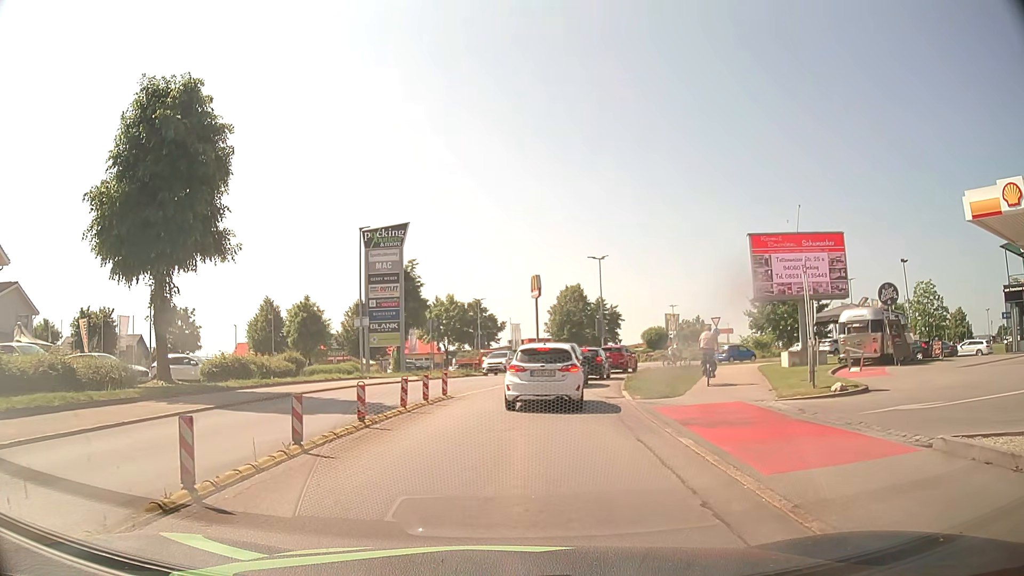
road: secondary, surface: asphalt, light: Day
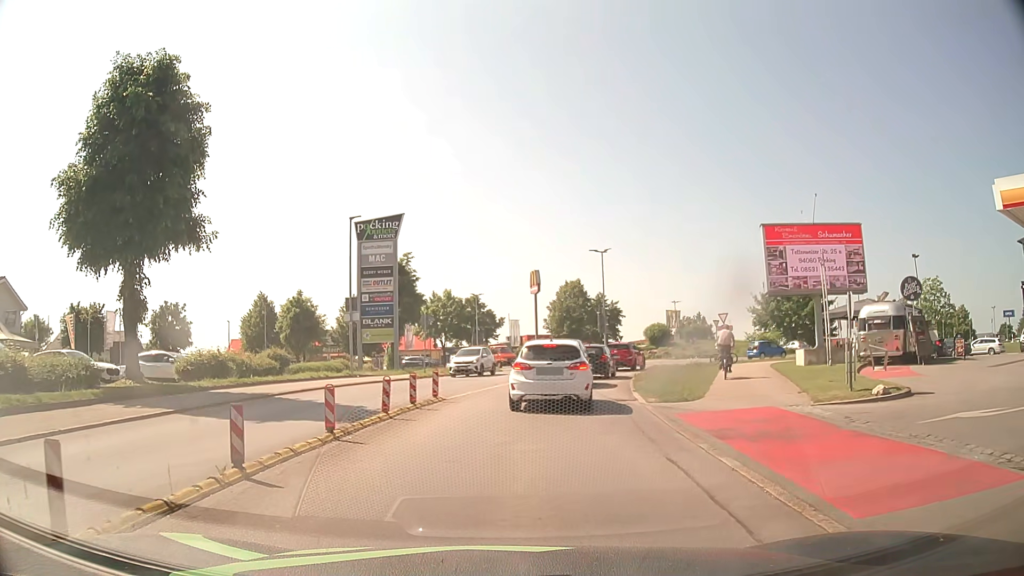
(0.0, +2.1) m; 0°
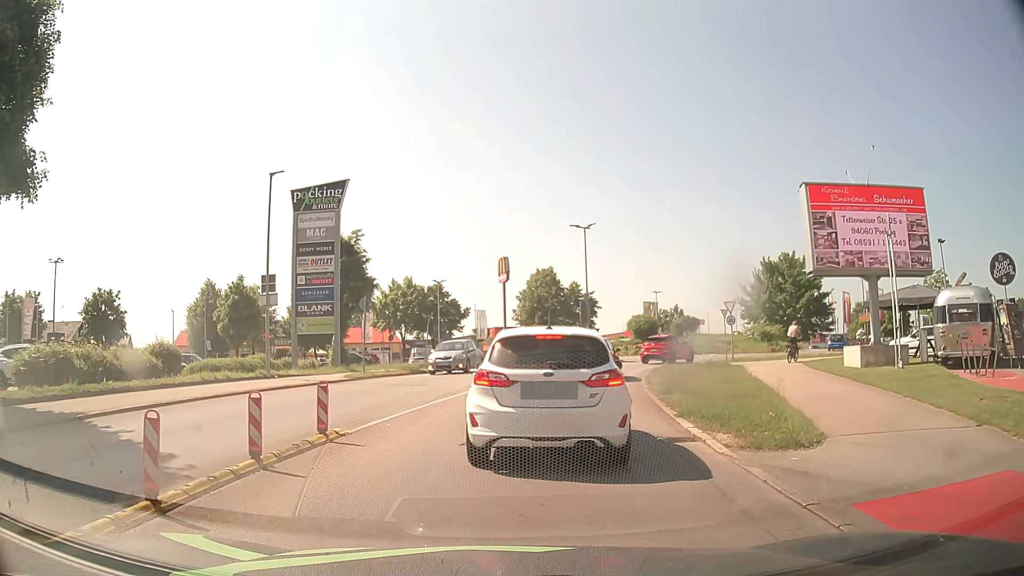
(+0.2, +7.7) m; +3°
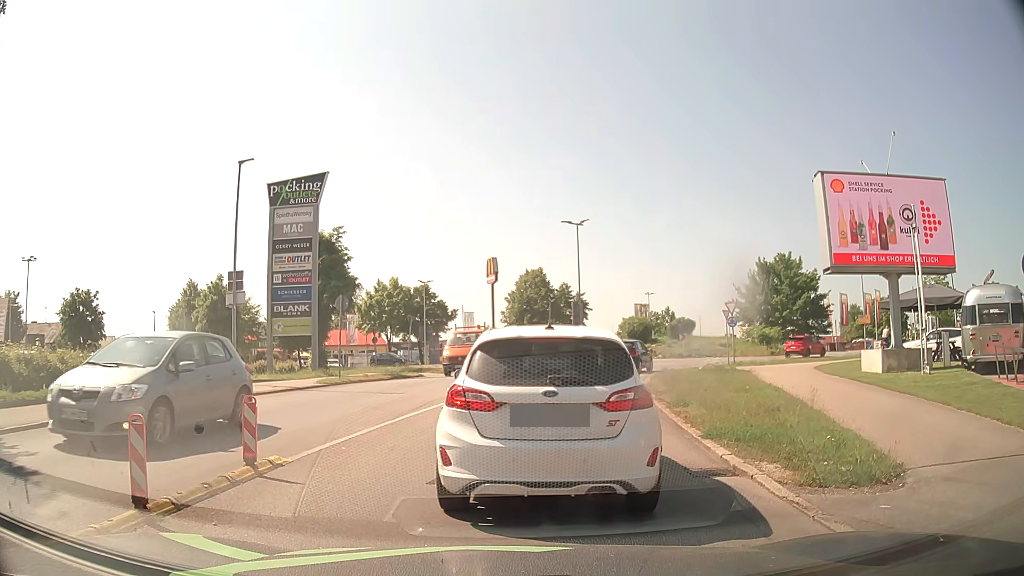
(0.0, +2.1) m; 0°
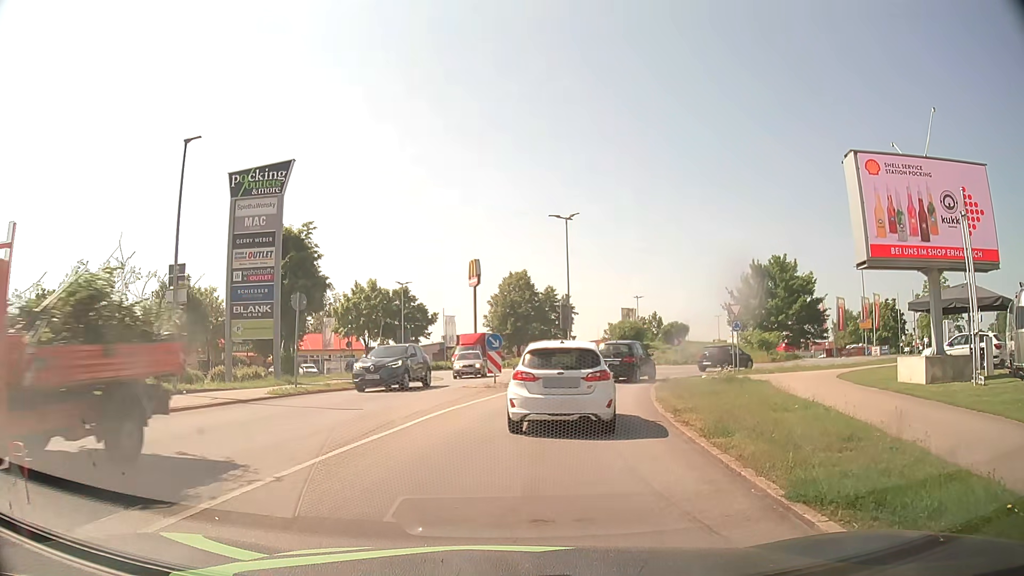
(+0.1, +3.8) m; +3°
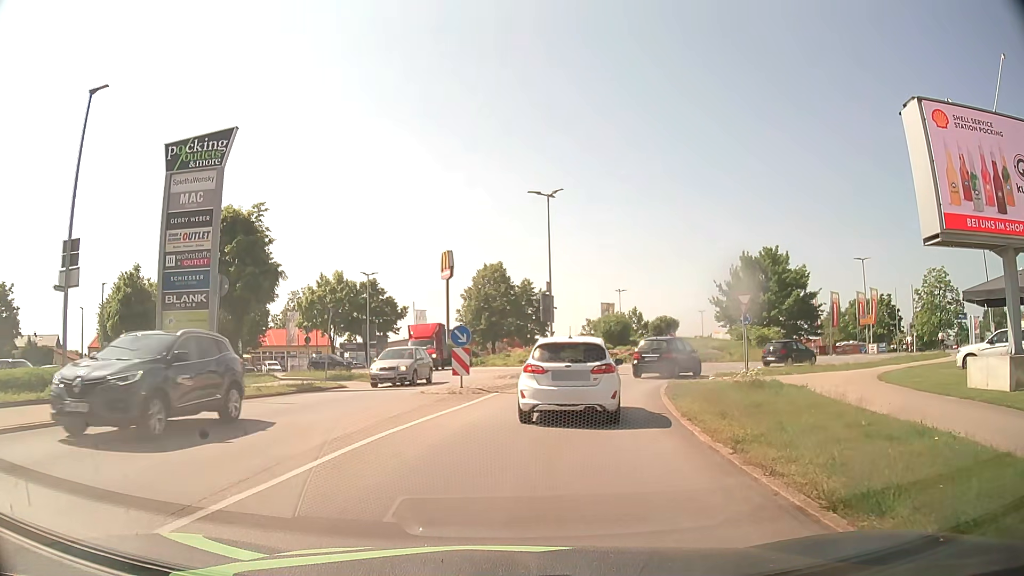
(+0.1, +4.9) m; +2°
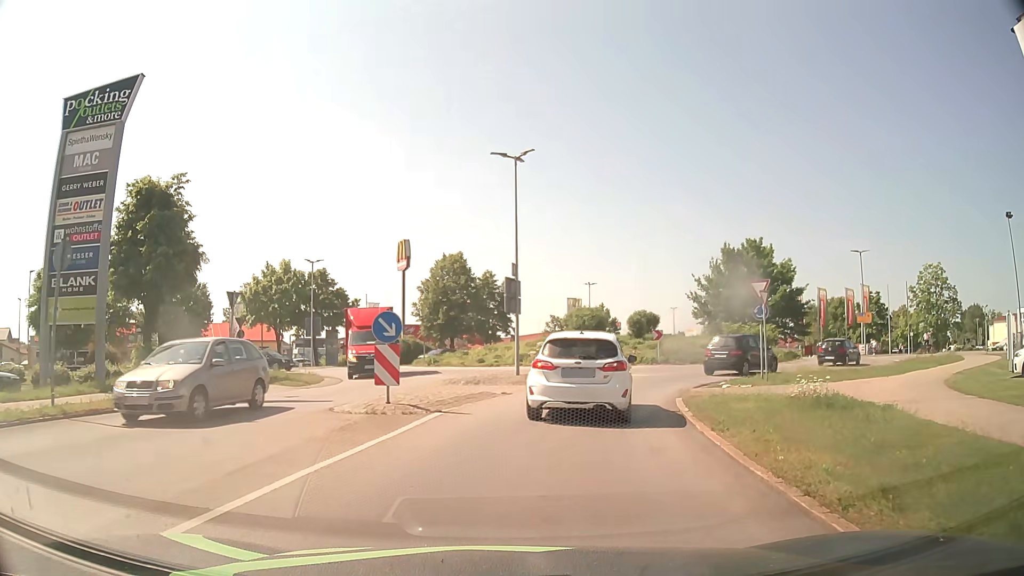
(+0.2, +6.0) m; +4°
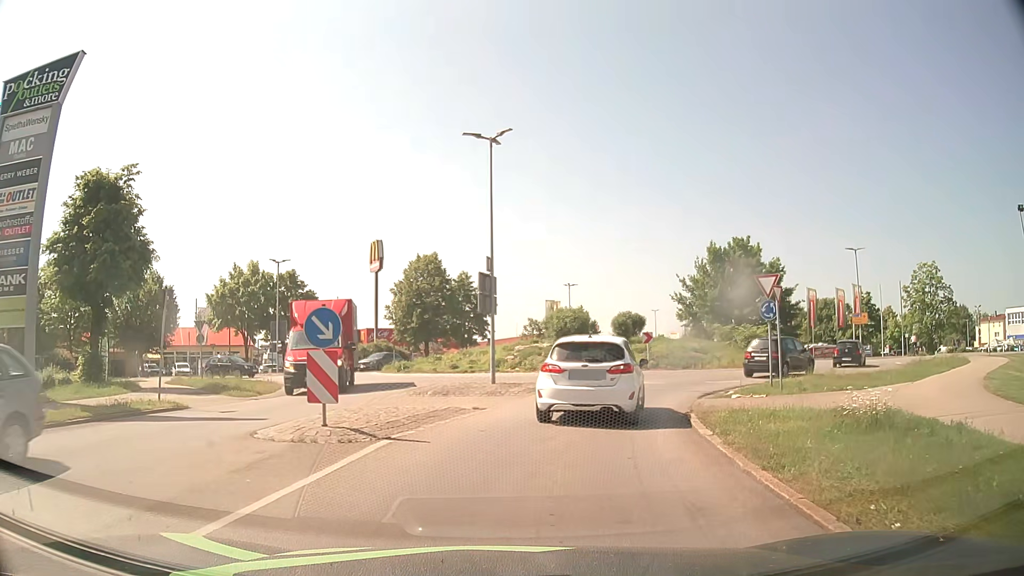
(0.0, +2.8) m; +2°
(+1, +10) (+3, +20) (+9, +27) (+17, +34) (+20, +43) (+18, +53) (+13, +62) (+11, +71) (+12, +81) (+16, +90) m
